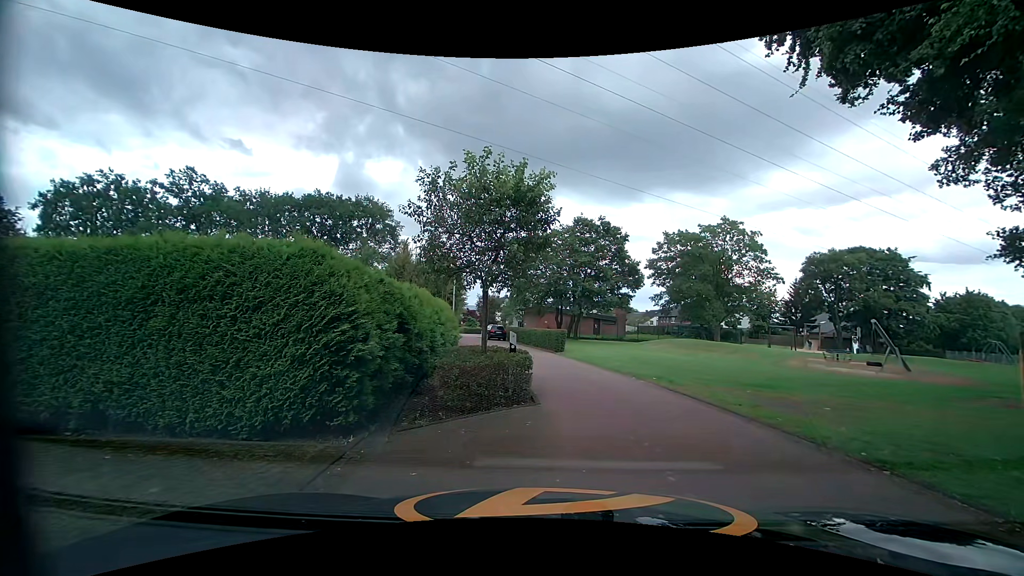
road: tertiary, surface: asphalt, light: Day
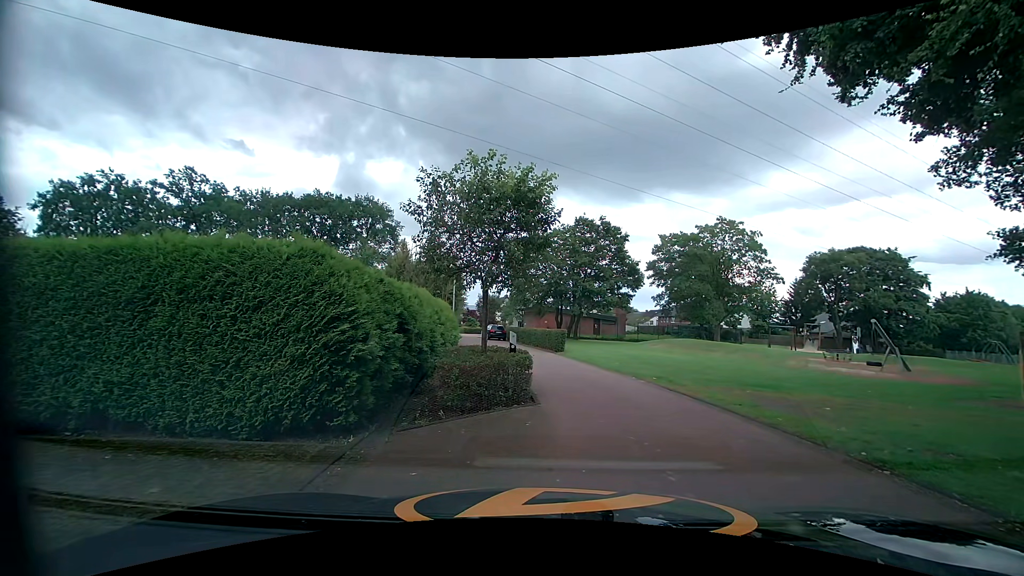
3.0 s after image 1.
(0.0, 0.0) m; 0°
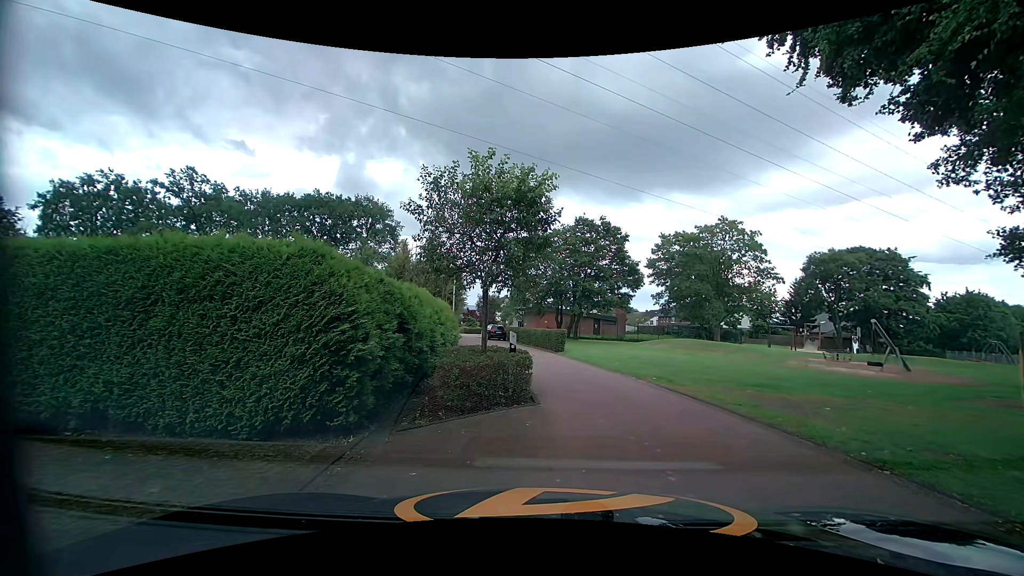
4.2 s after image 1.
(0.0, 0.0) m; 0°
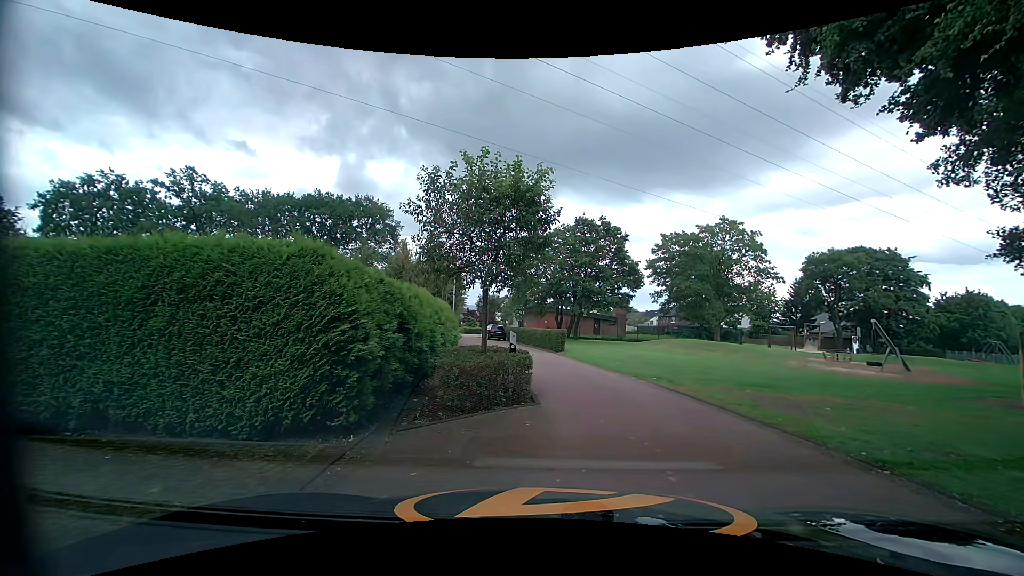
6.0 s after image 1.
(0.0, 0.0) m; 0°
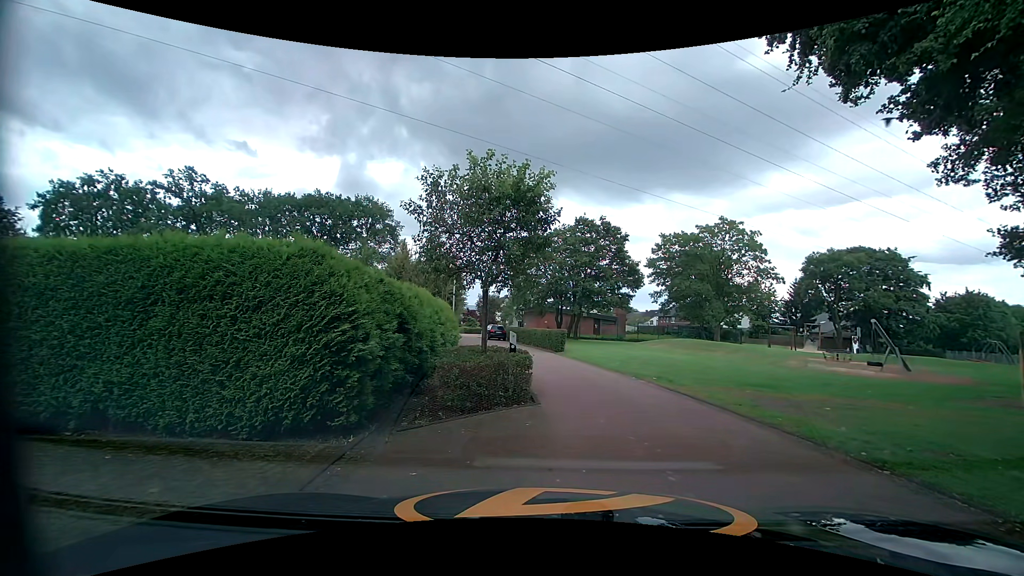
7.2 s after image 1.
(0.0, 0.0) m; 0°
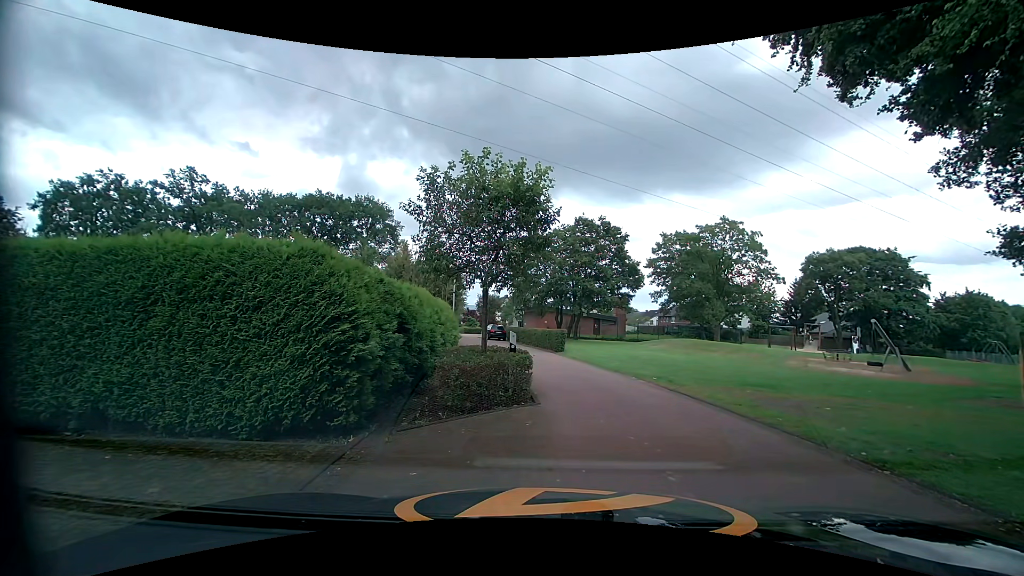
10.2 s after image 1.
(0.0, 0.0) m; 0°
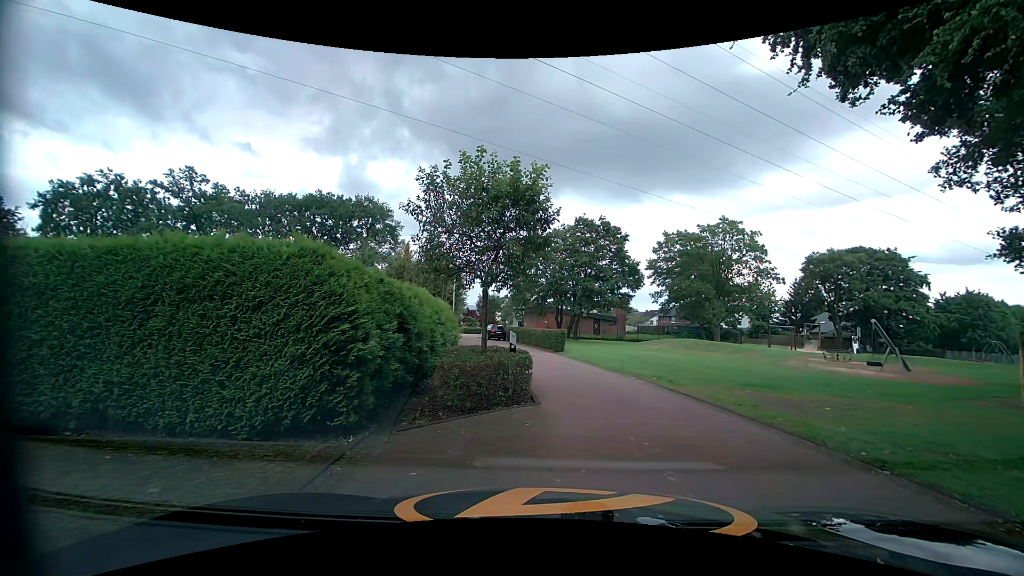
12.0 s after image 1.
(0.0, 0.0) m; 0°
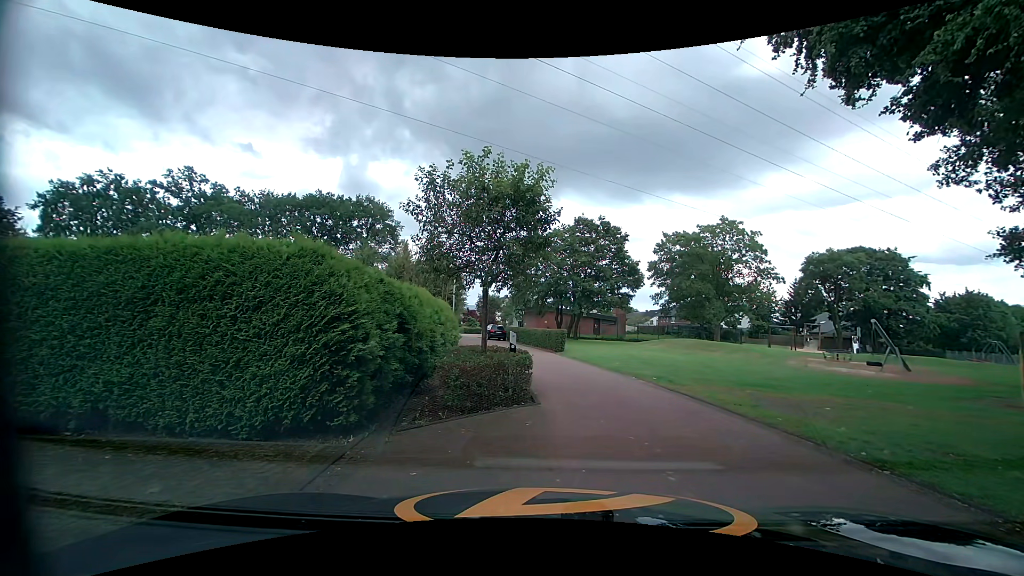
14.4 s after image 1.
(0.0, 0.0) m; 0°
